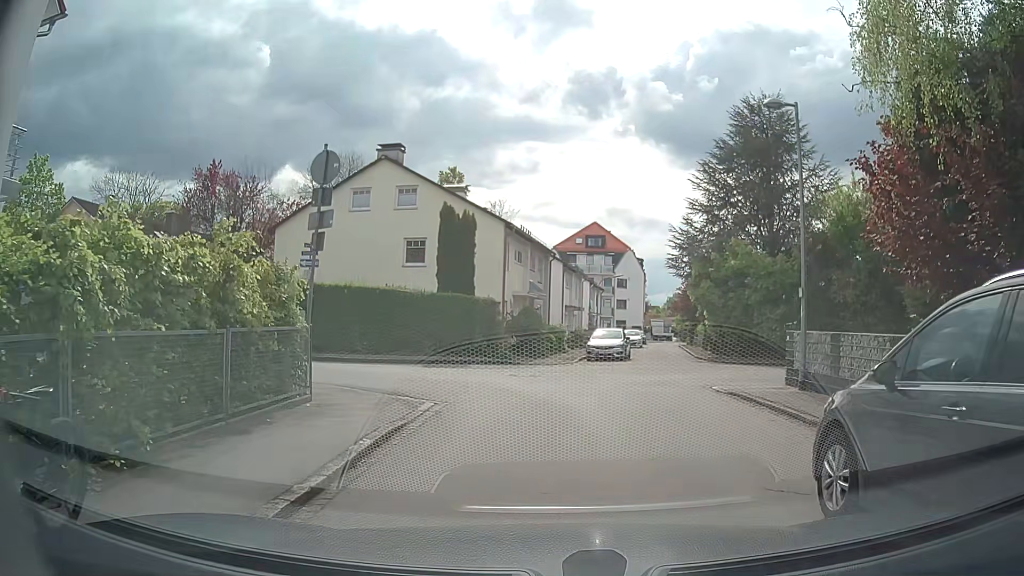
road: residential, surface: paved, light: Day
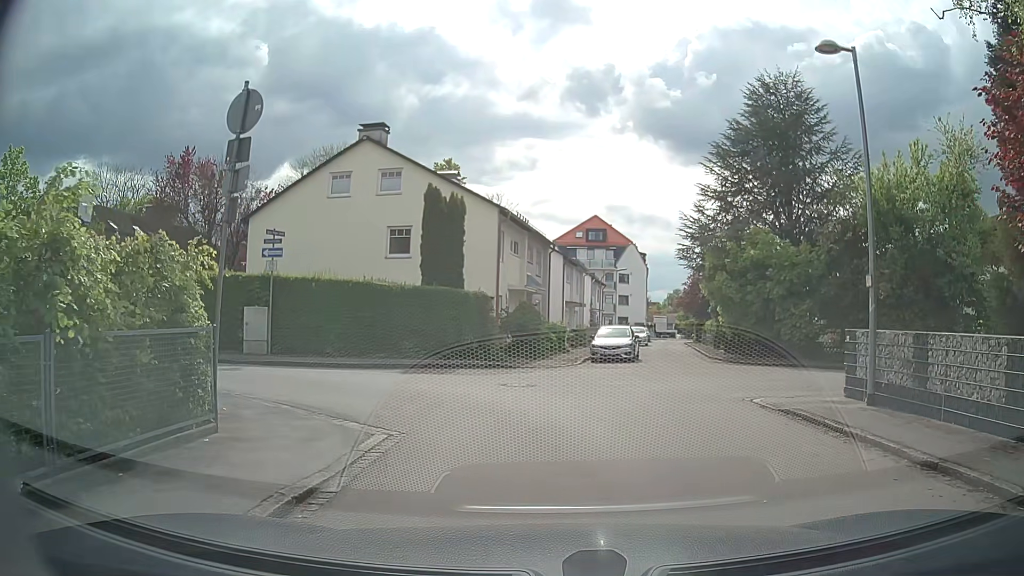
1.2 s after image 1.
(-0.1, +3.2) m; 0°
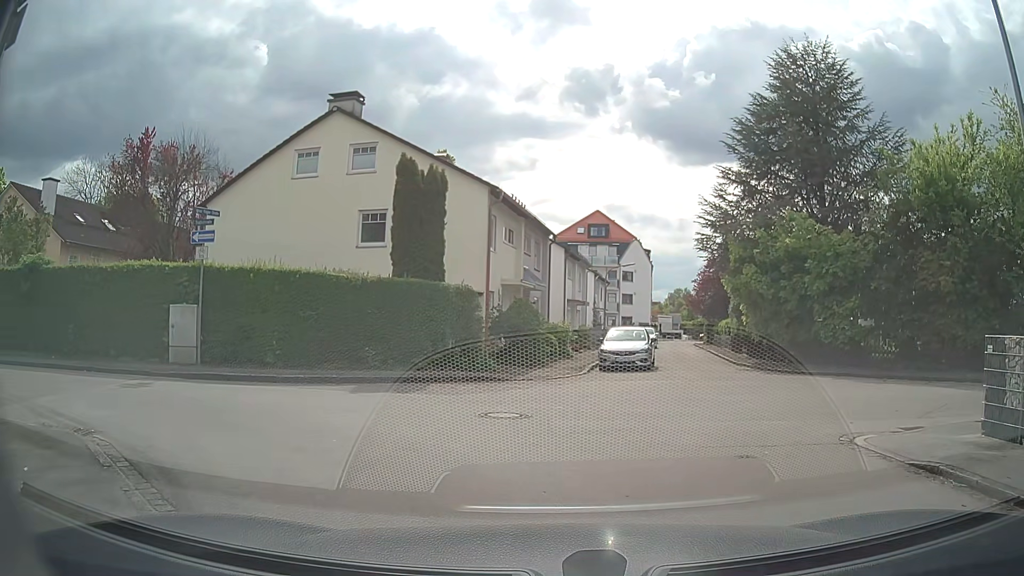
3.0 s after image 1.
(0.0, +4.4) m; -1°
